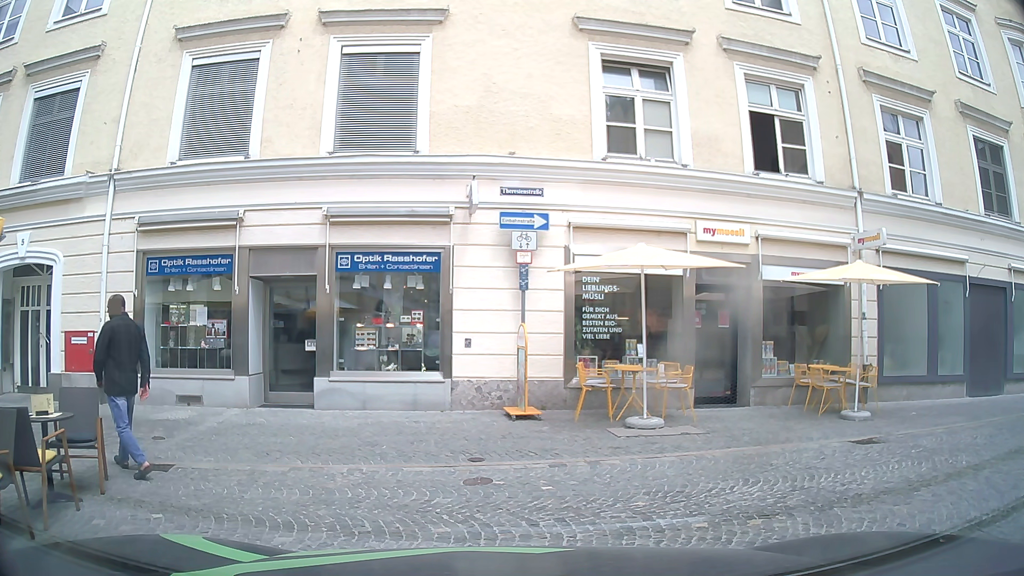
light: Day
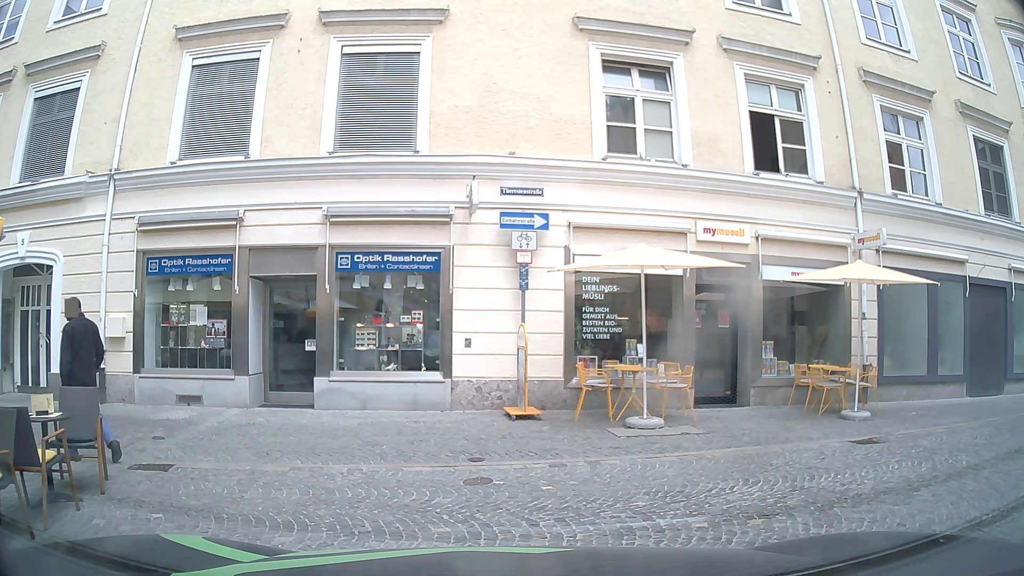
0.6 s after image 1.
(0.0, 0.0) m; 0°
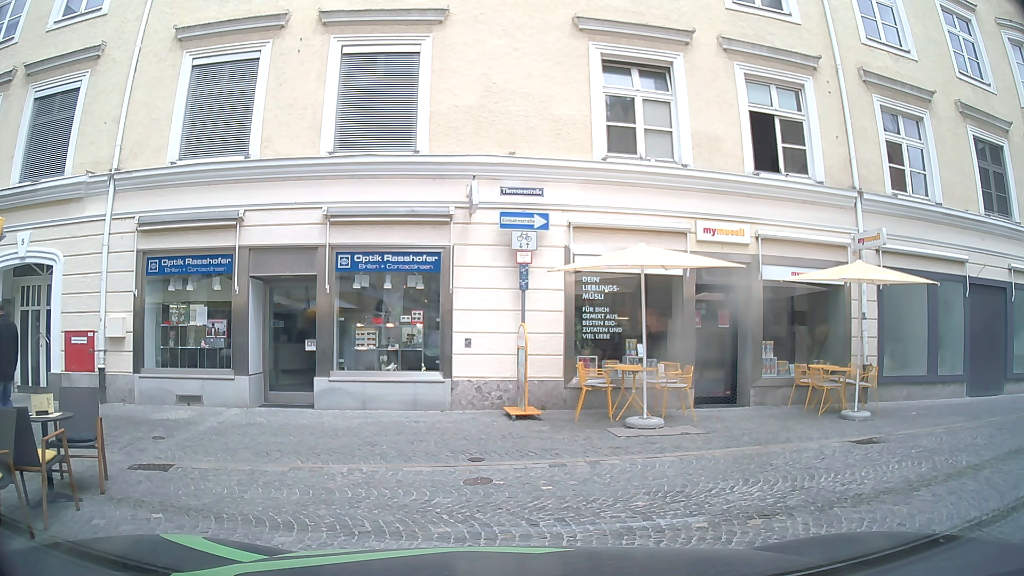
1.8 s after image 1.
(0.0, 0.0) m; 0°
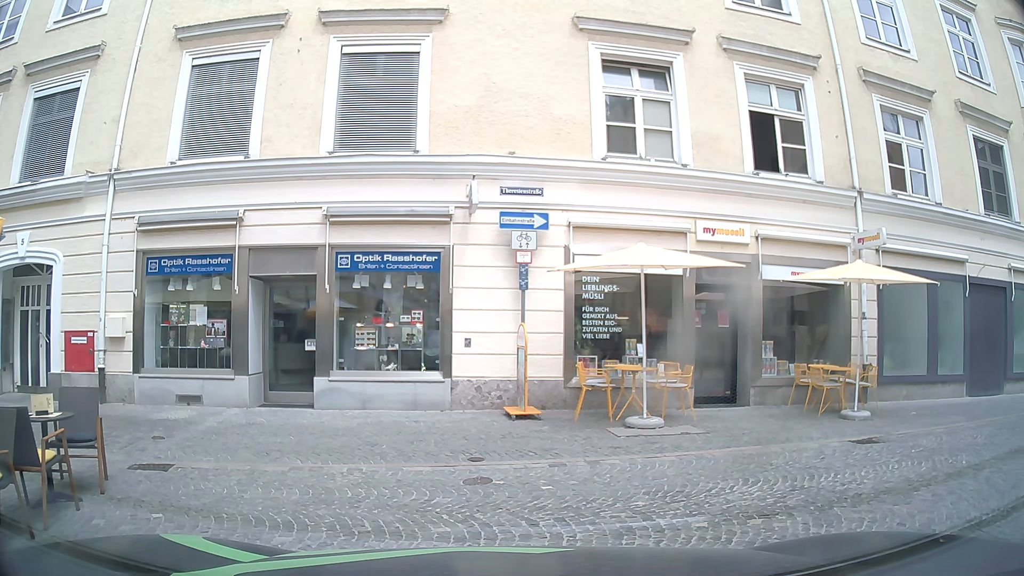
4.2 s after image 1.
(0.0, 0.0) m; 0°
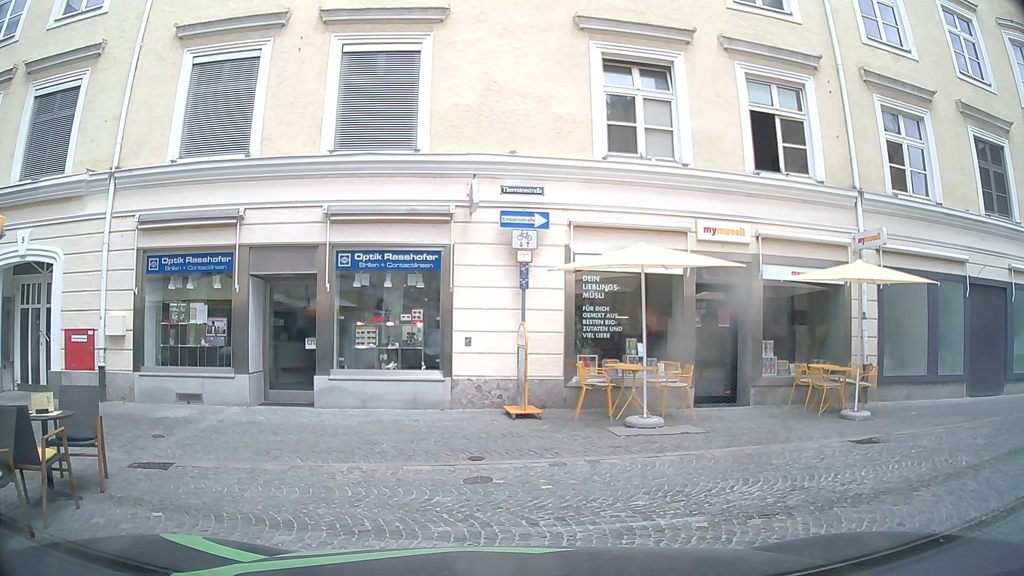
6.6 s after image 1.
(0.0, 0.0) m; 0°
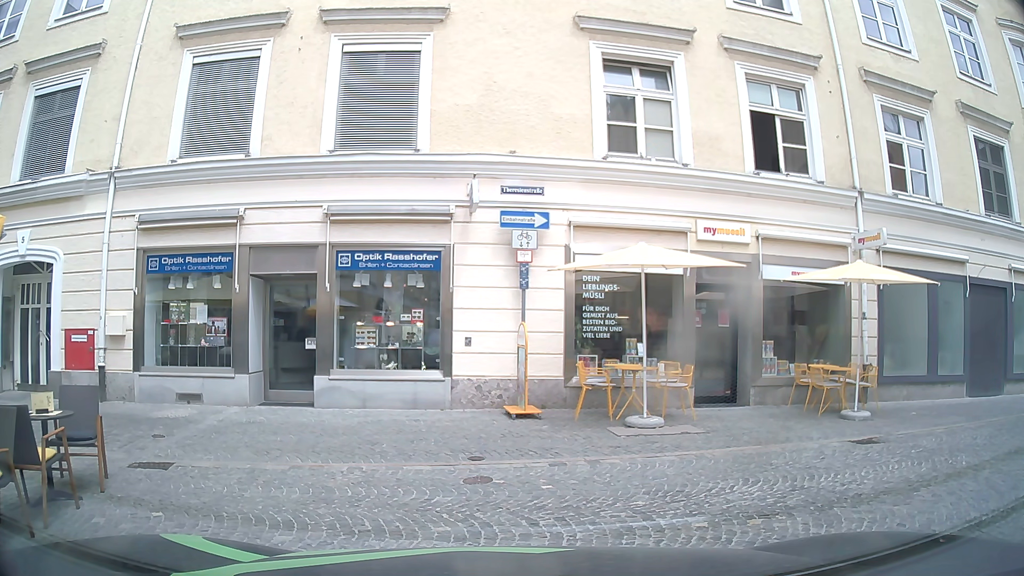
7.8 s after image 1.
(0.0, 0.0) m; 0°
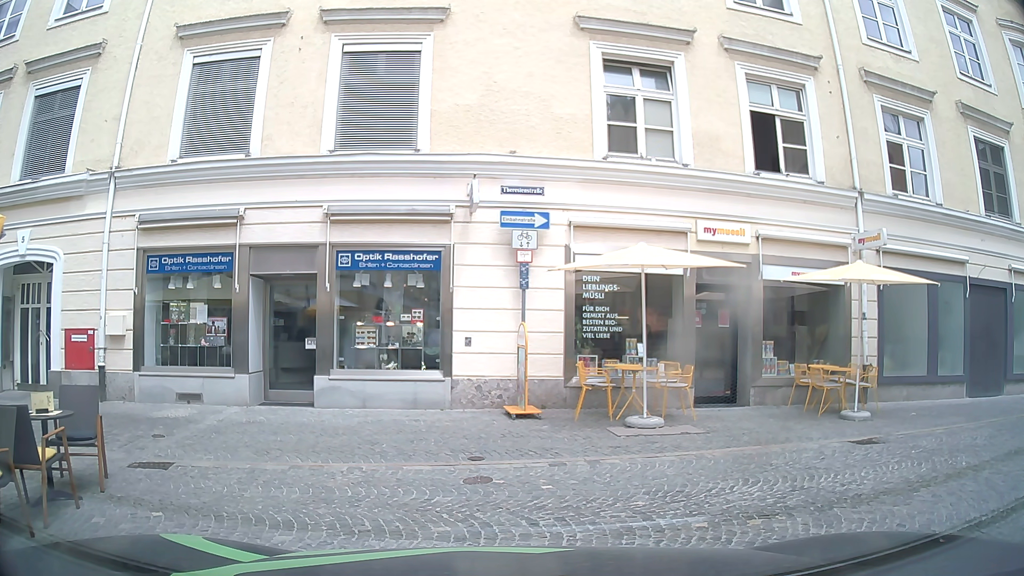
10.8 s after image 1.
(0.0, 0.0) m; 0°
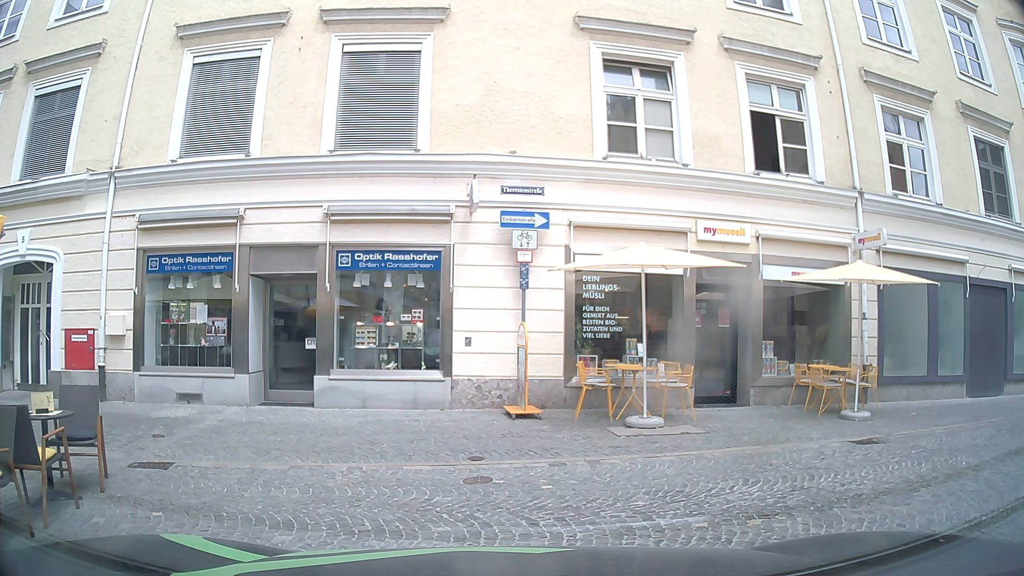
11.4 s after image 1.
(0.0, 0.0) m; 0°
